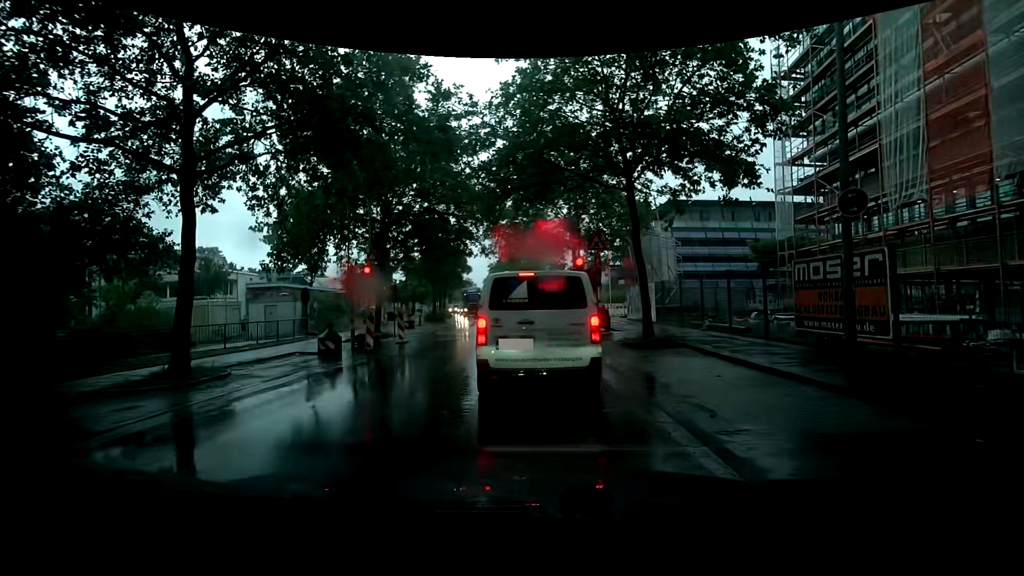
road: tertiary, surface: asphalt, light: Day
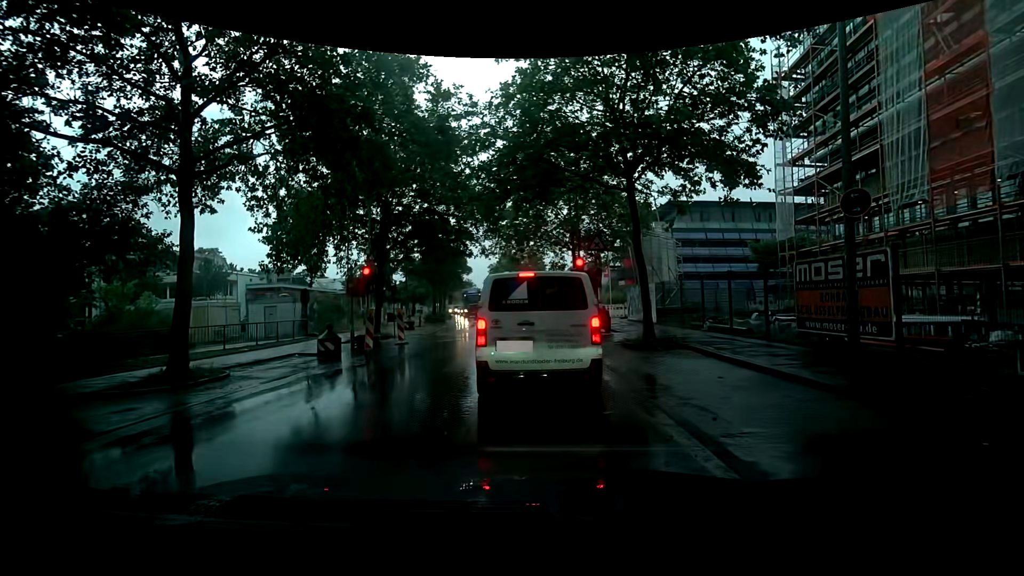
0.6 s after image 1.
(0.0, +0.1) m; 0°
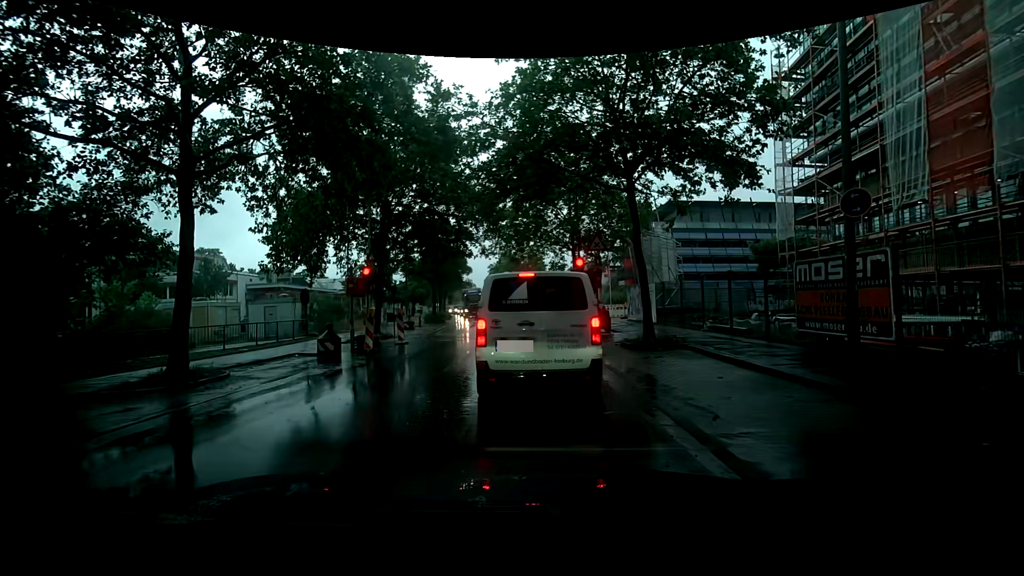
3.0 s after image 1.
(0.0, +0.1) m; 0°
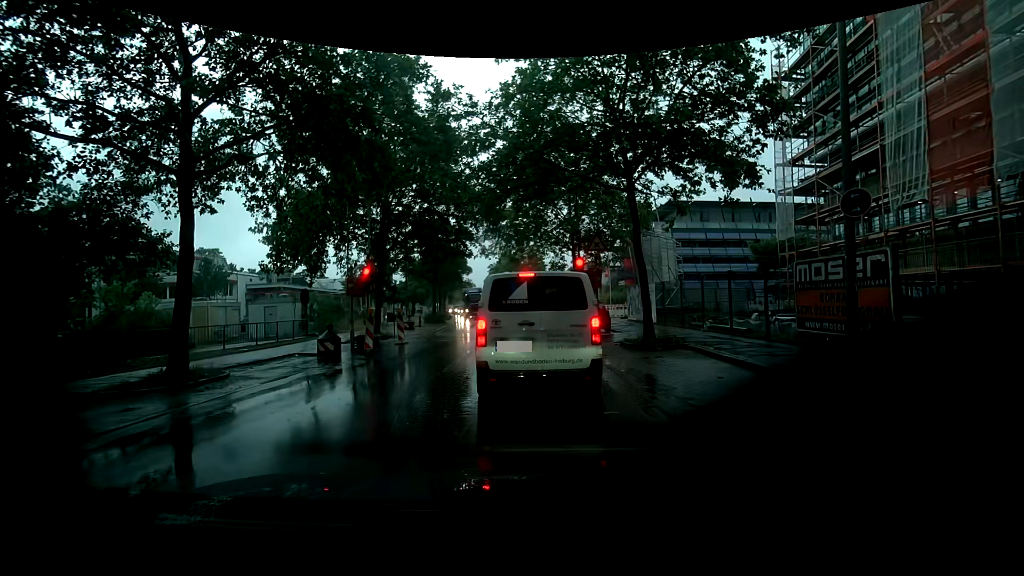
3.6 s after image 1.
(0.0, 0.0) m; 0°
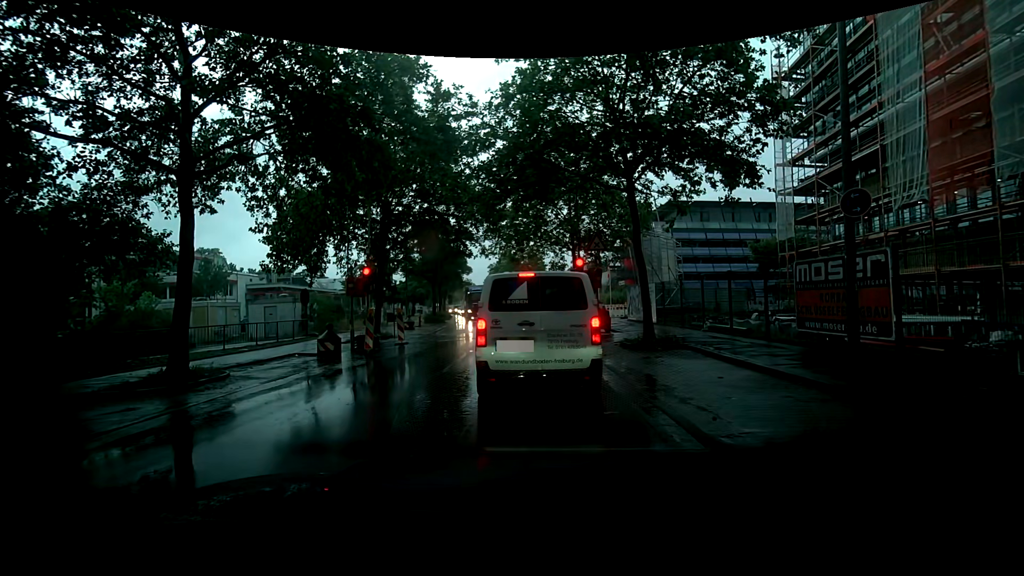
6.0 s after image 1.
(0.0, 0.0) m; 0°
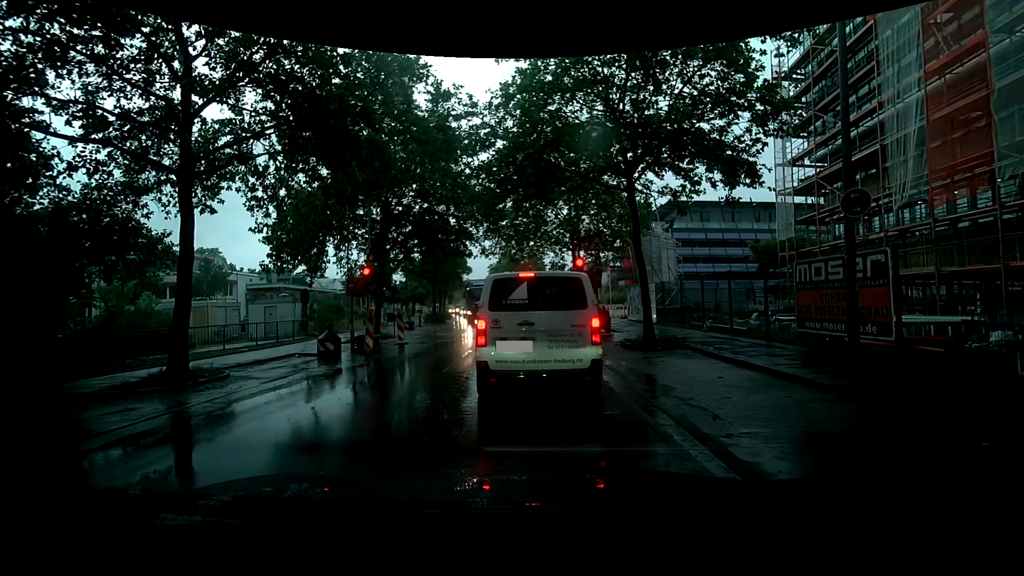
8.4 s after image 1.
(0.0, 0.0) m; 0°
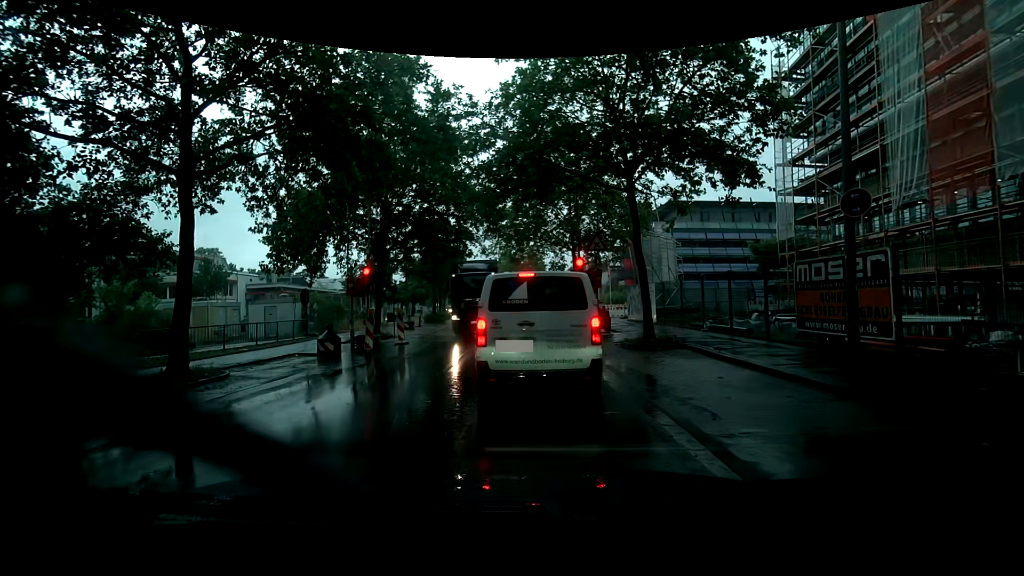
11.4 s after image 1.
(0.0, 0.0) m; 0°
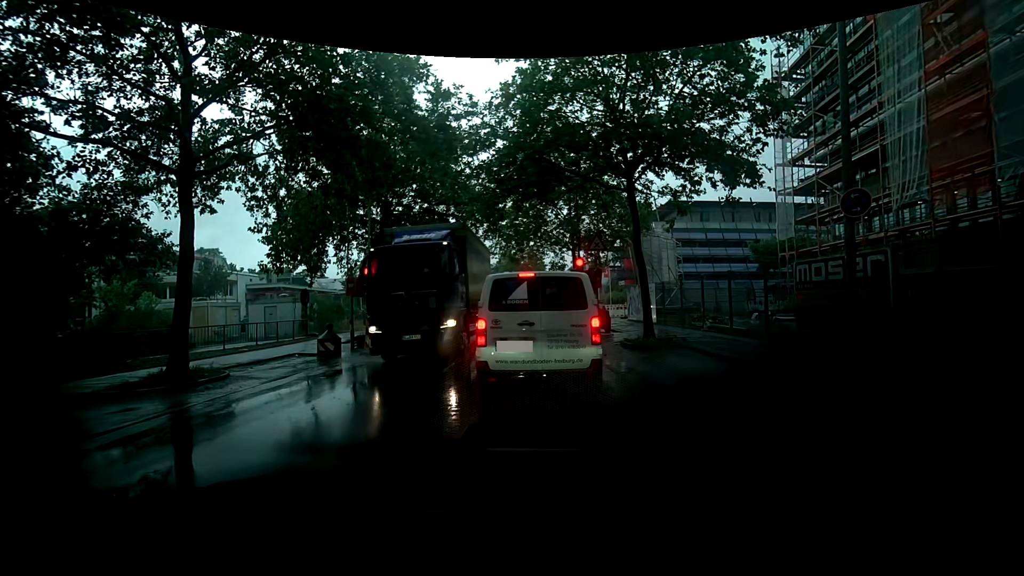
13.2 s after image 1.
(0.0, 0.0) m; 0°
